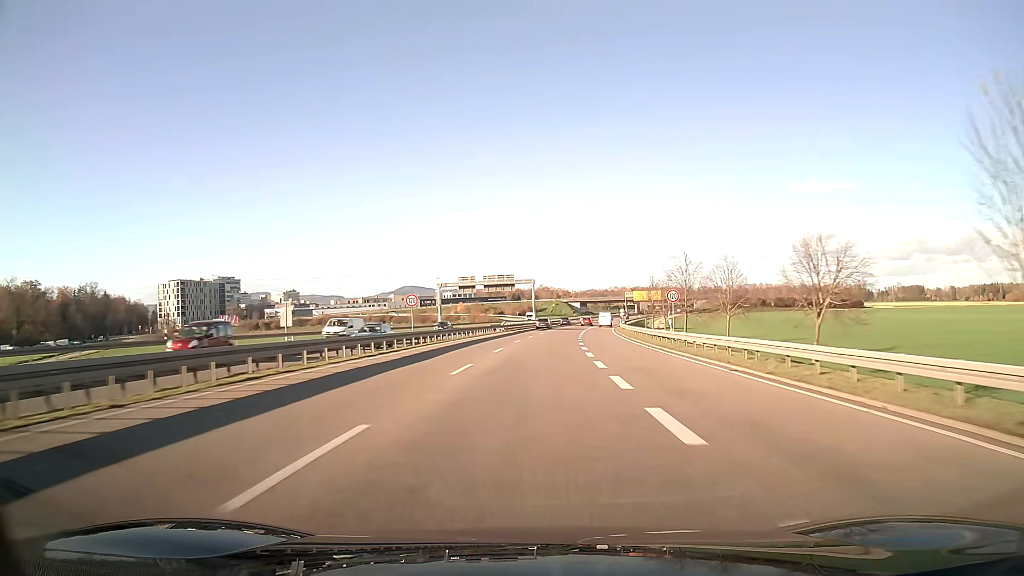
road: trunk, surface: asphalt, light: Day
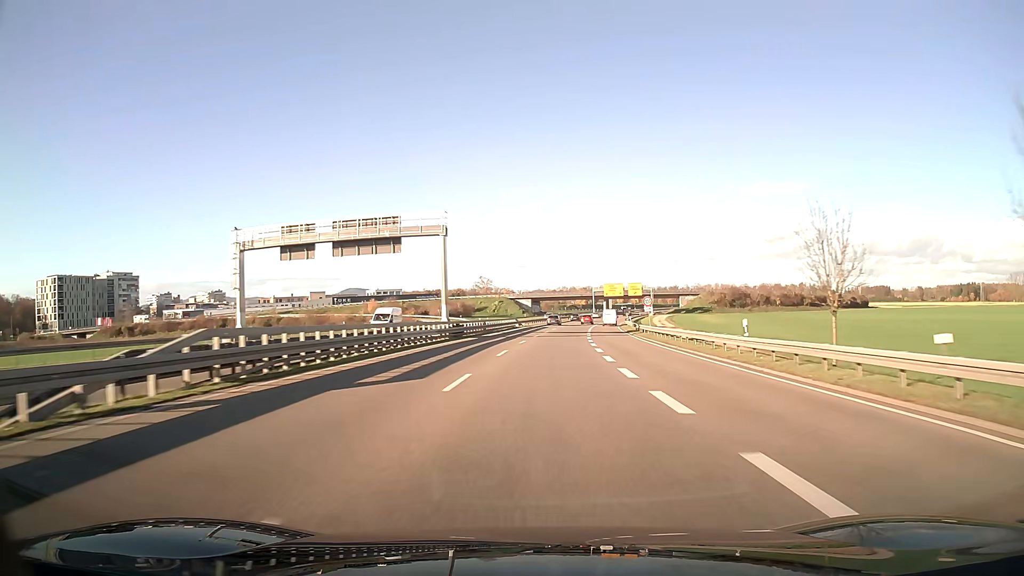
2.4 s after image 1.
(+2.5, +63.1) m; +5°
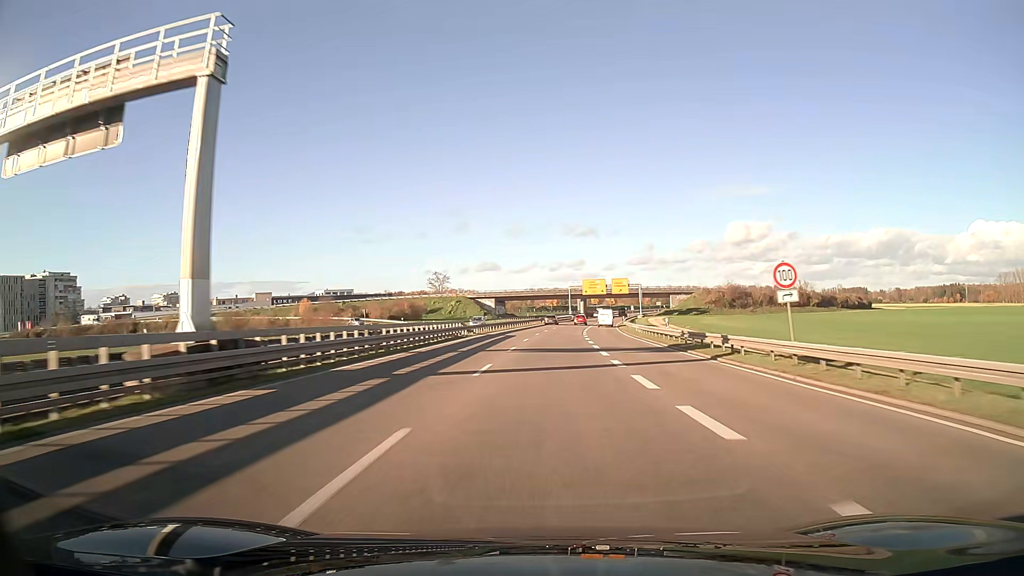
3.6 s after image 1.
(+0.8, +31.8) m; +3°
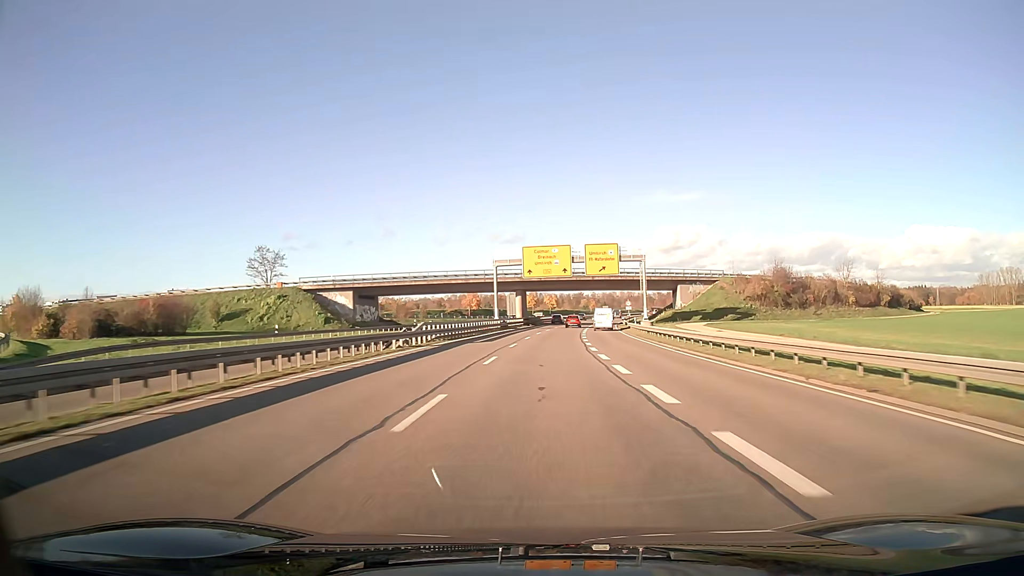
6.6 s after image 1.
(+4.5, +79.8) m; +6°
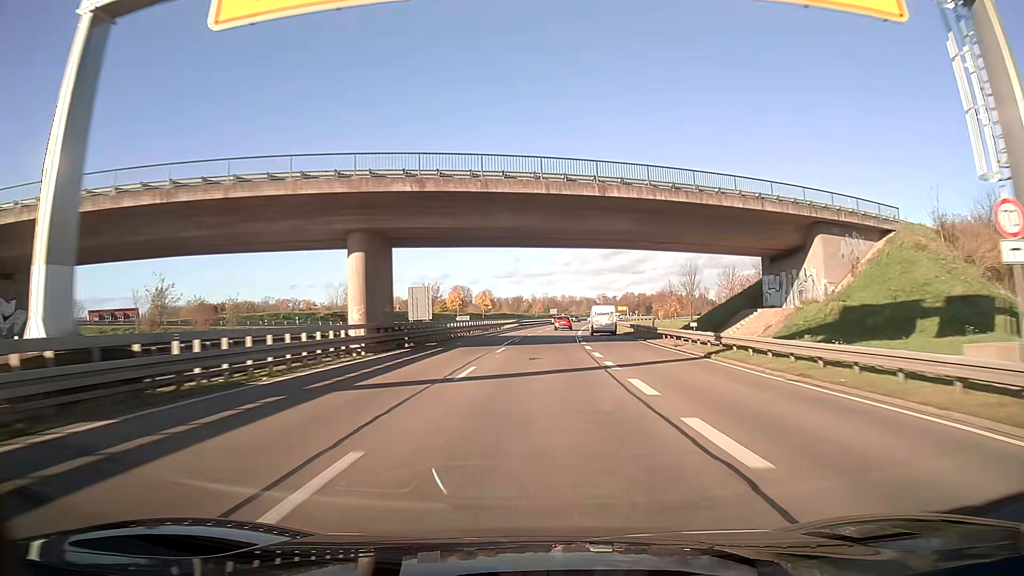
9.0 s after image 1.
(+2.9, +64.0) m; +5°
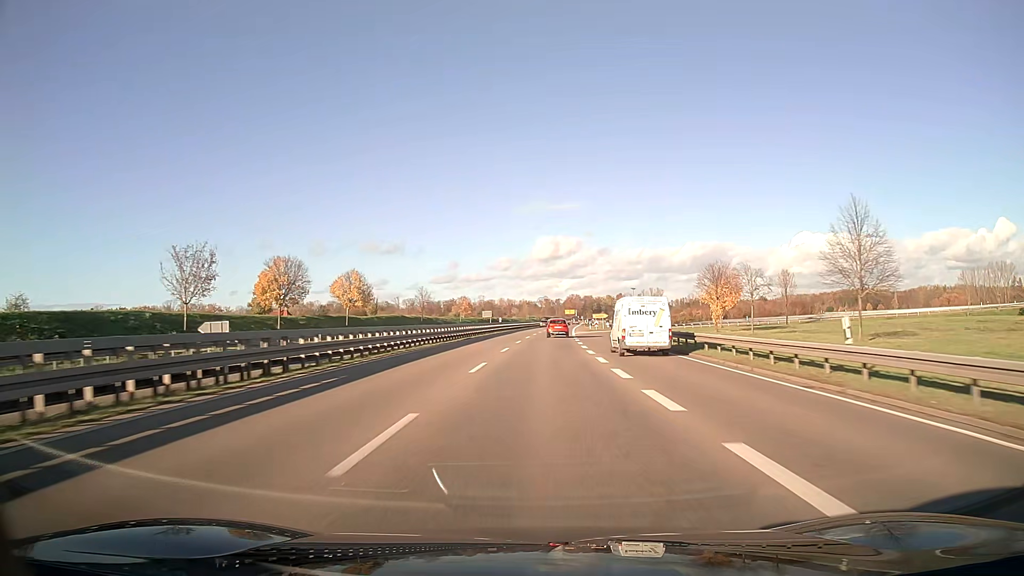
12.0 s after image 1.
(+3.8, +79.4) m; +5°
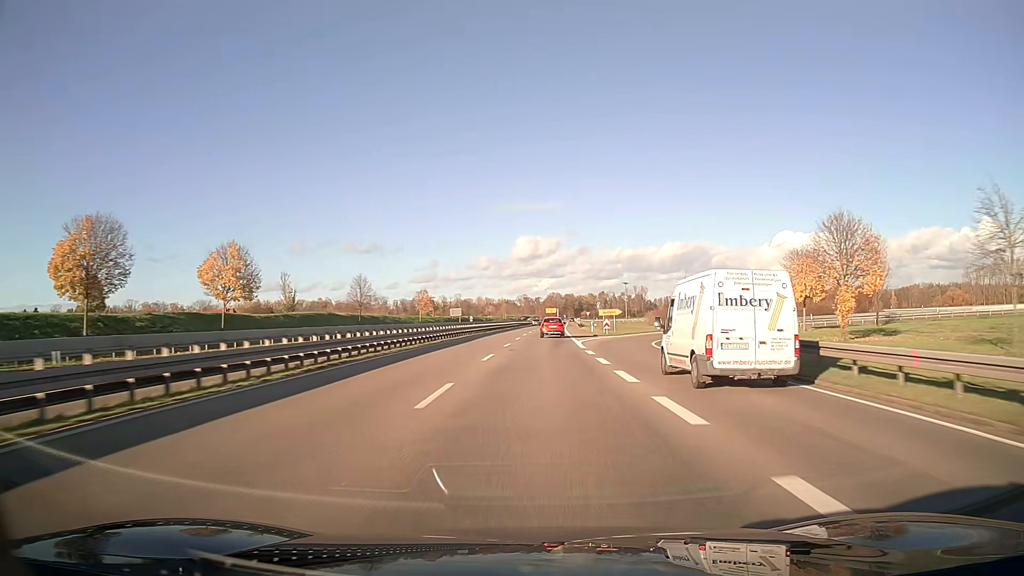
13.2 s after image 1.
(+0.5, +31.3) m; +2°
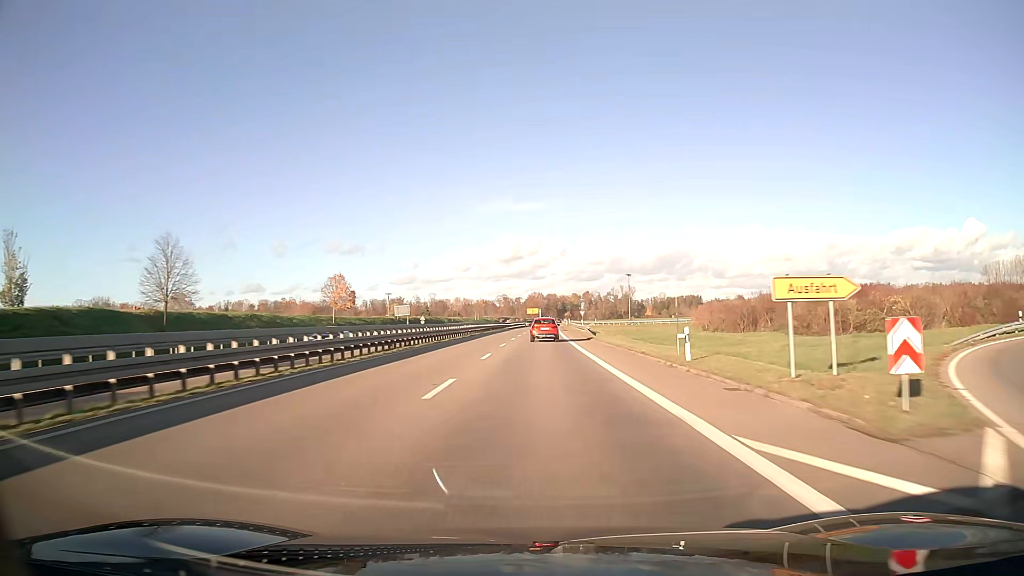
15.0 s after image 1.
(+0.7, +46.2) m; +1°
